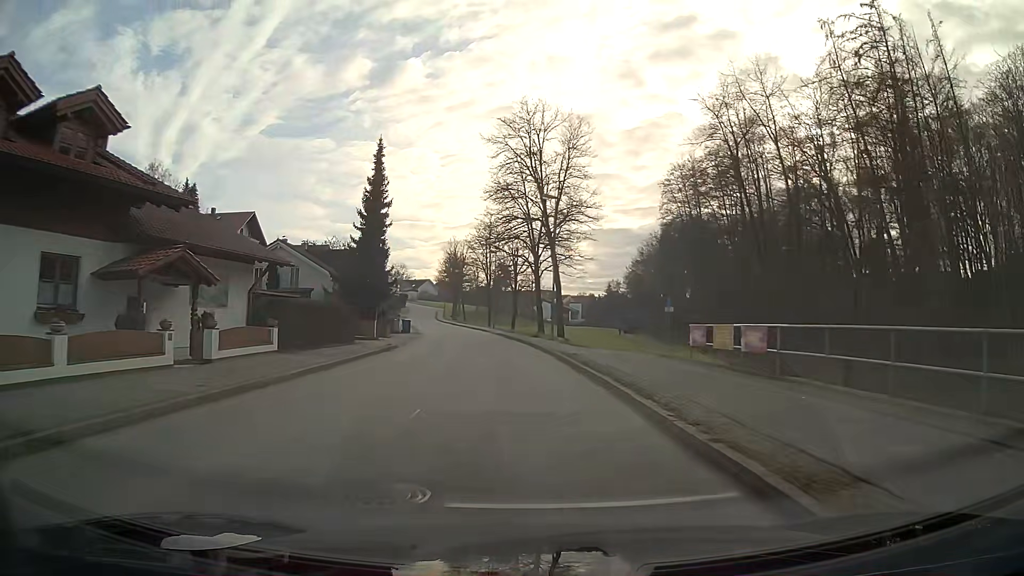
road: unclassified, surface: asphalt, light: Day
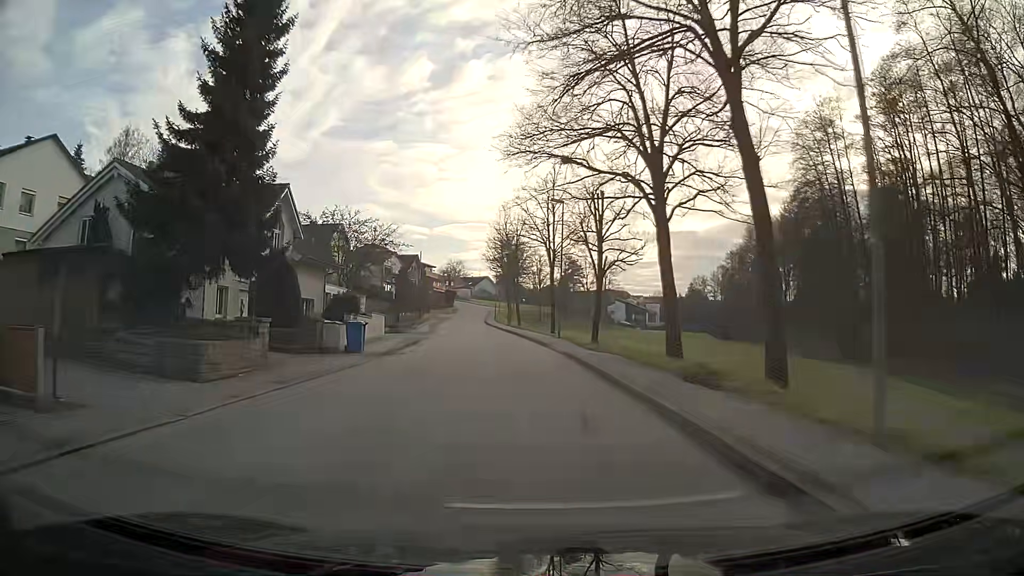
(-1.5, +30.9) m; -5°
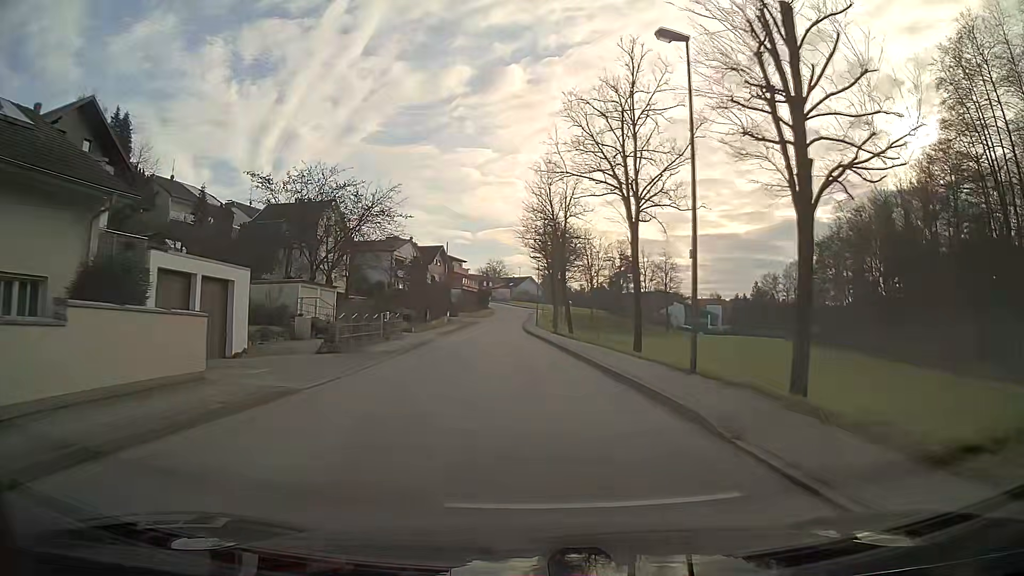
(-0.8, +23.7) m; -4°
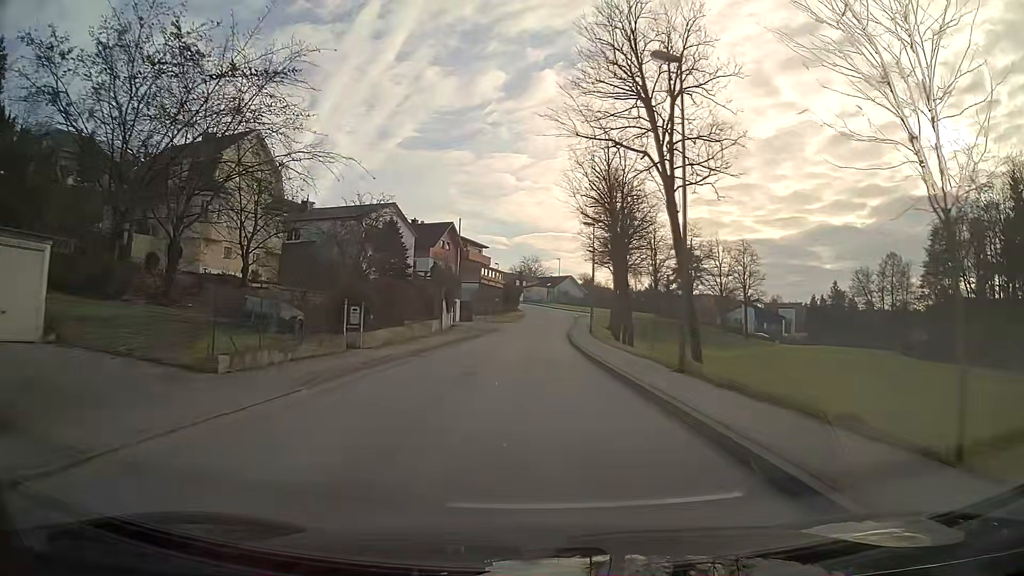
(-0.8, +31.3) m; -3°
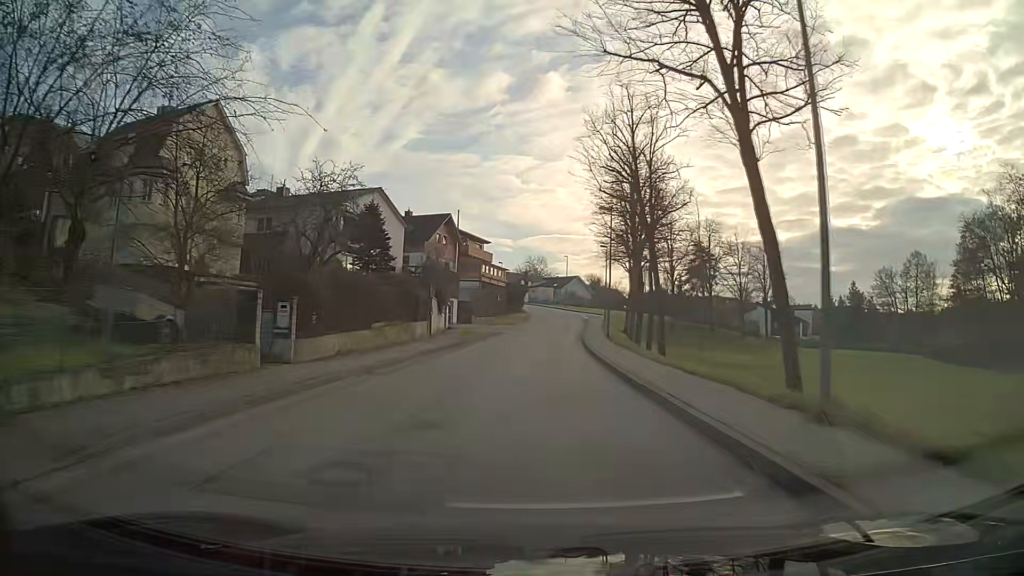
(0.0, +7.6) m; 0°
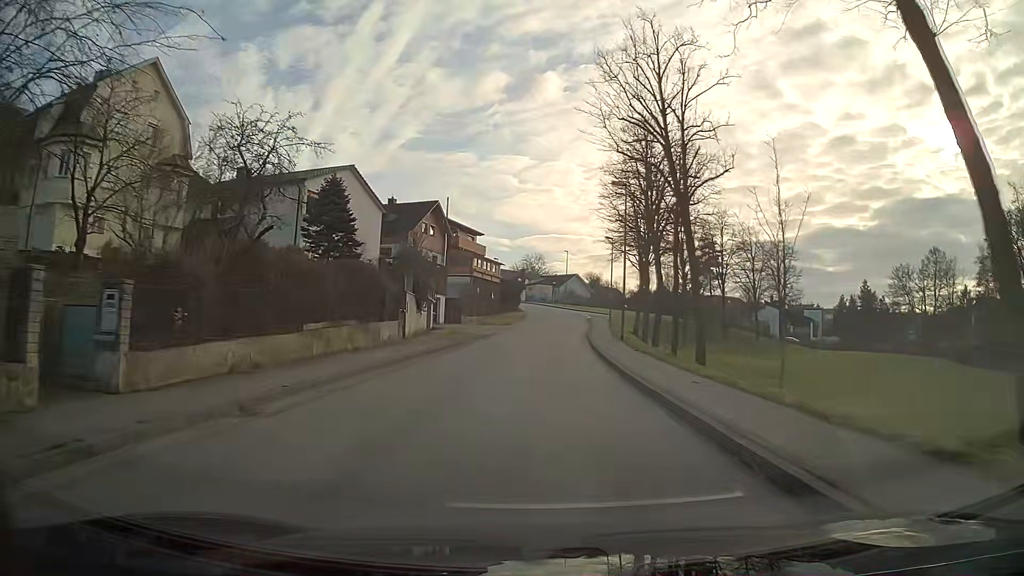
(0.0, +7.4) m; 0°
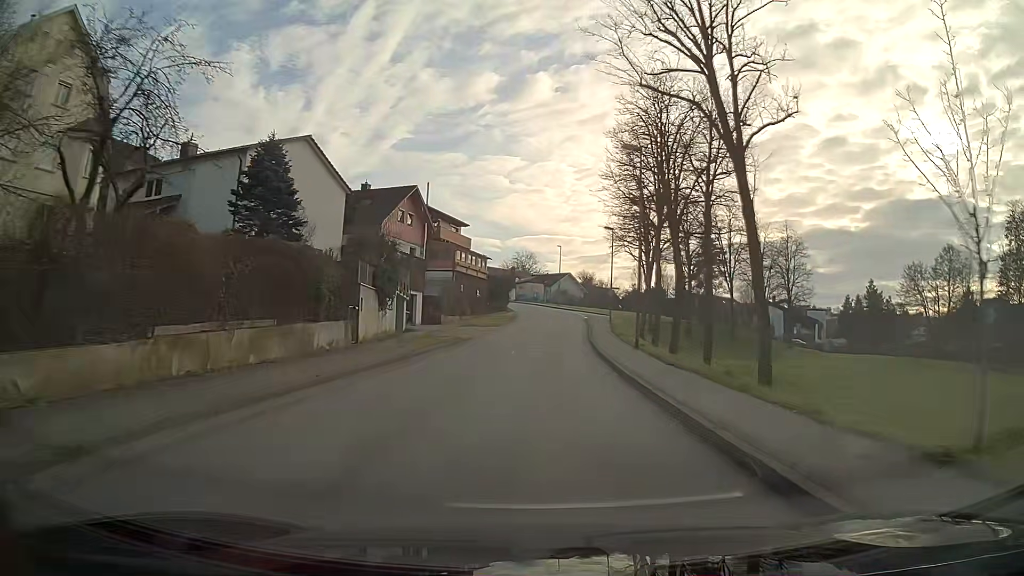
(+0.1, +7.3) m; +1°
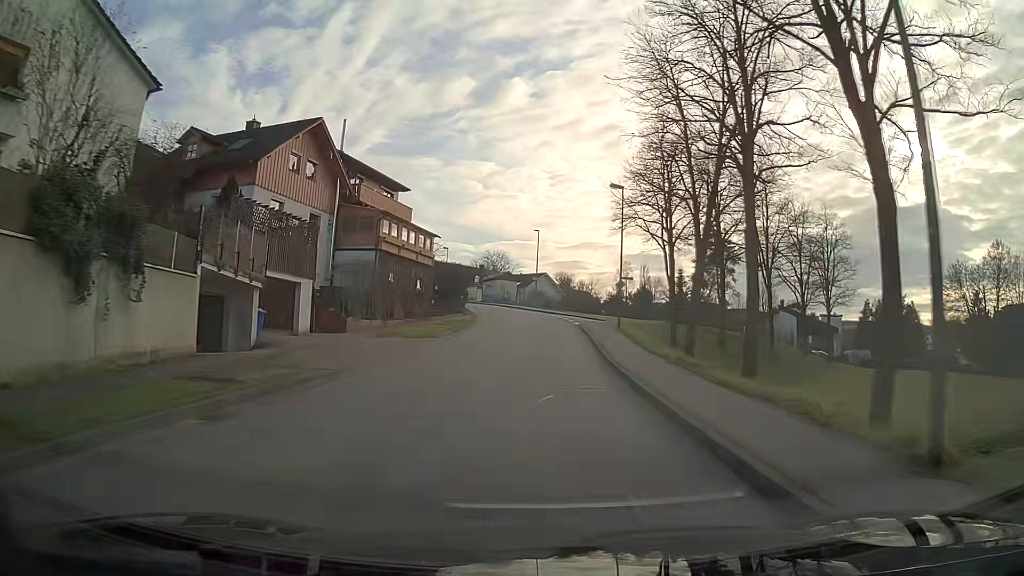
(+0.4, +20.5) m; +2°
(0, +10) (0, +20) (+1, +30) (+1, +40) (+4, +49) (+12, +55) (+20, +61) (+27, +68) (+35, +75) (+43, +81) m
